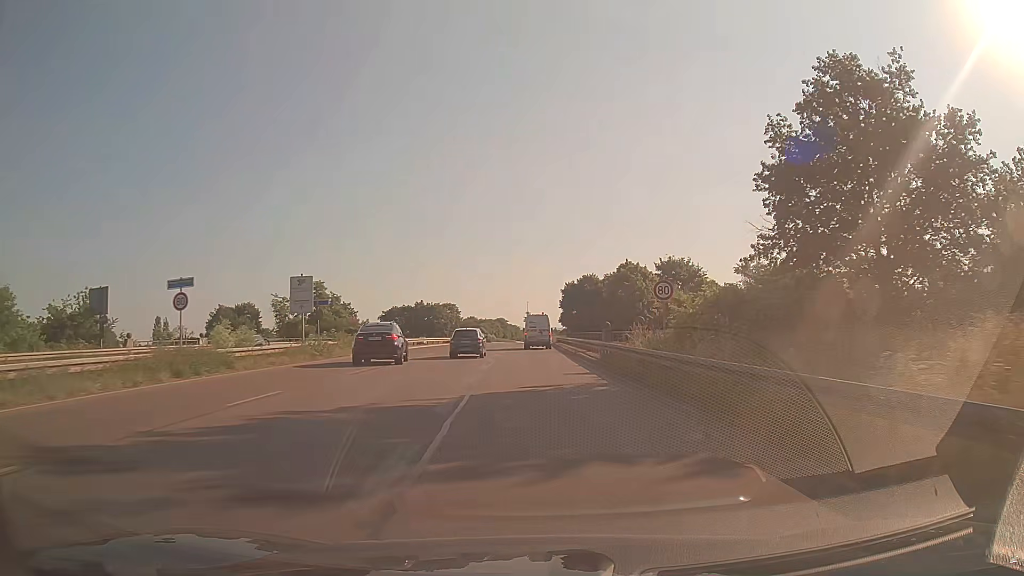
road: trunk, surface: asphalt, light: Day
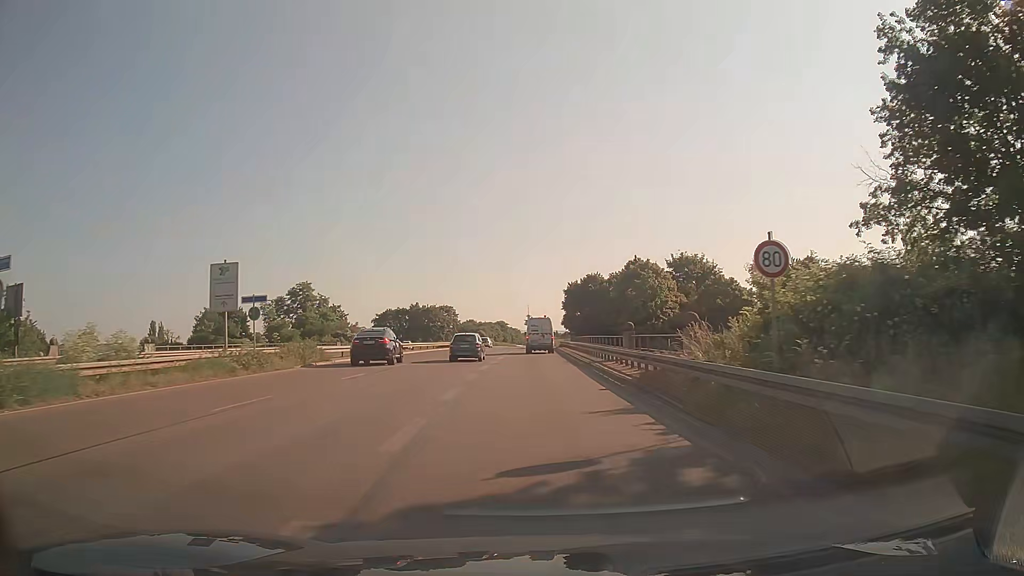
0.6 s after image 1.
(0.0, +9.1) m; 0°
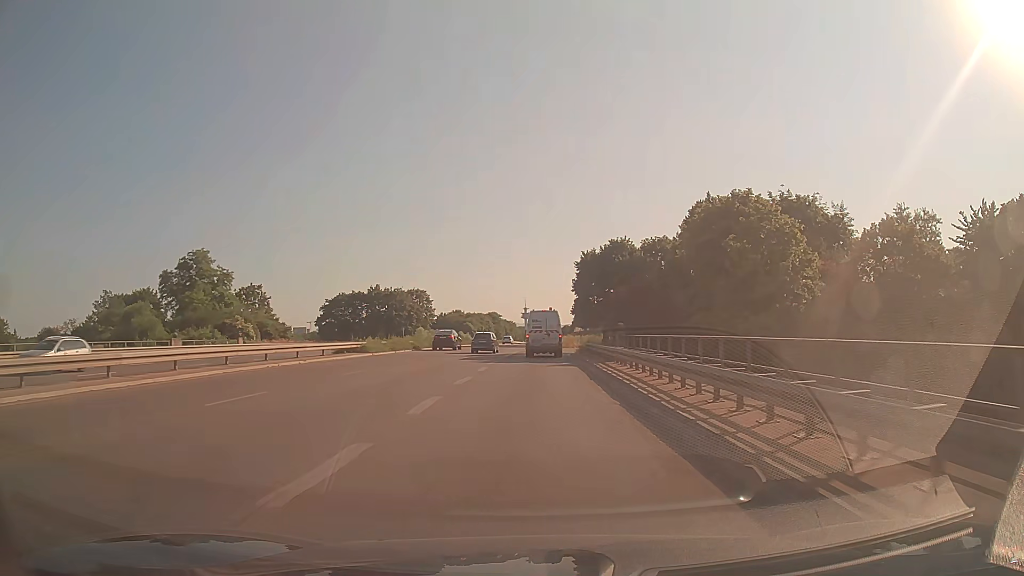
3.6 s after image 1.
(-0.1, +44.4) m; 0°
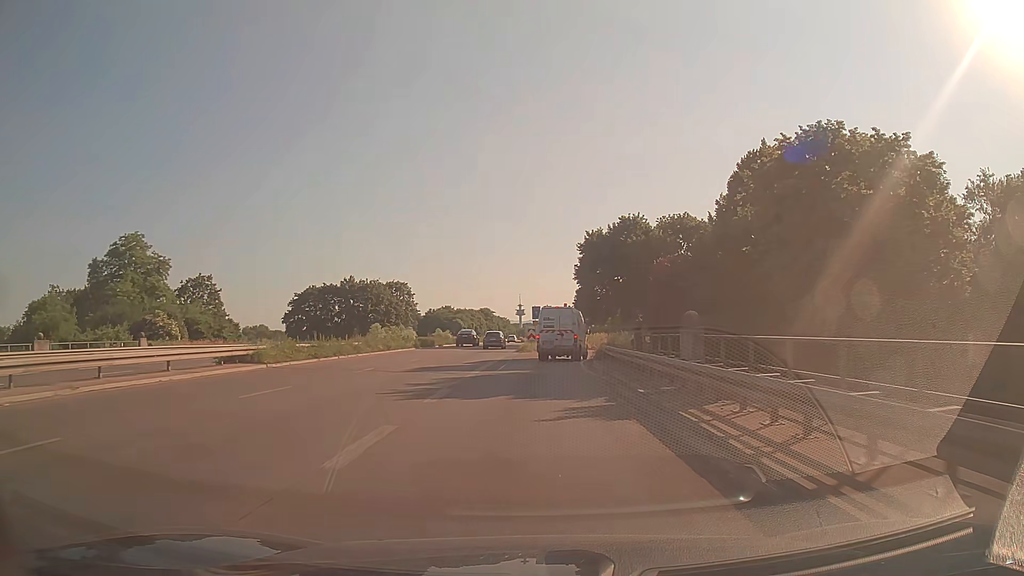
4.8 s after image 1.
(0.0, +16.3) m; 0°
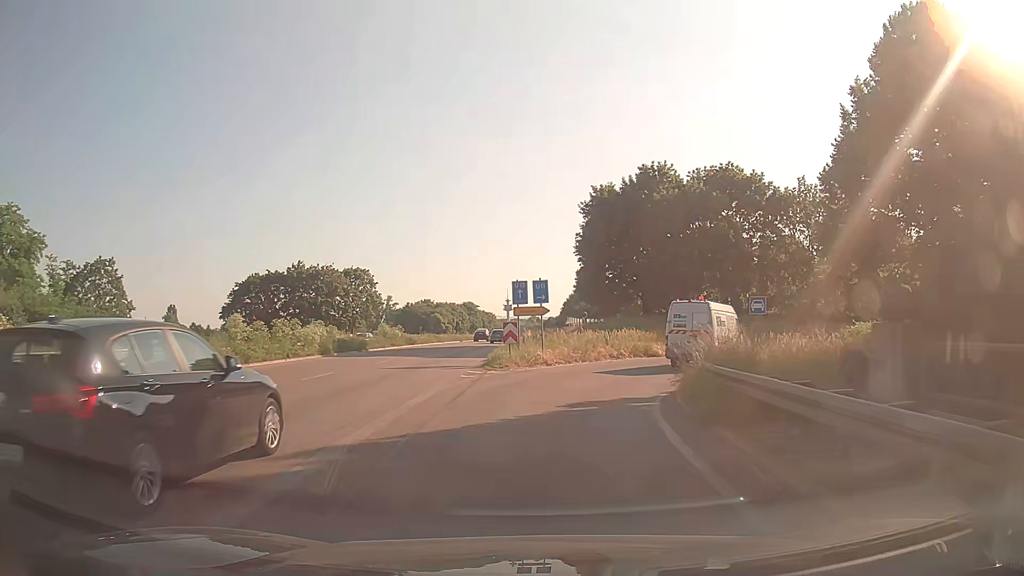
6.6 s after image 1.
(+0.1, +21.9) m; +1°
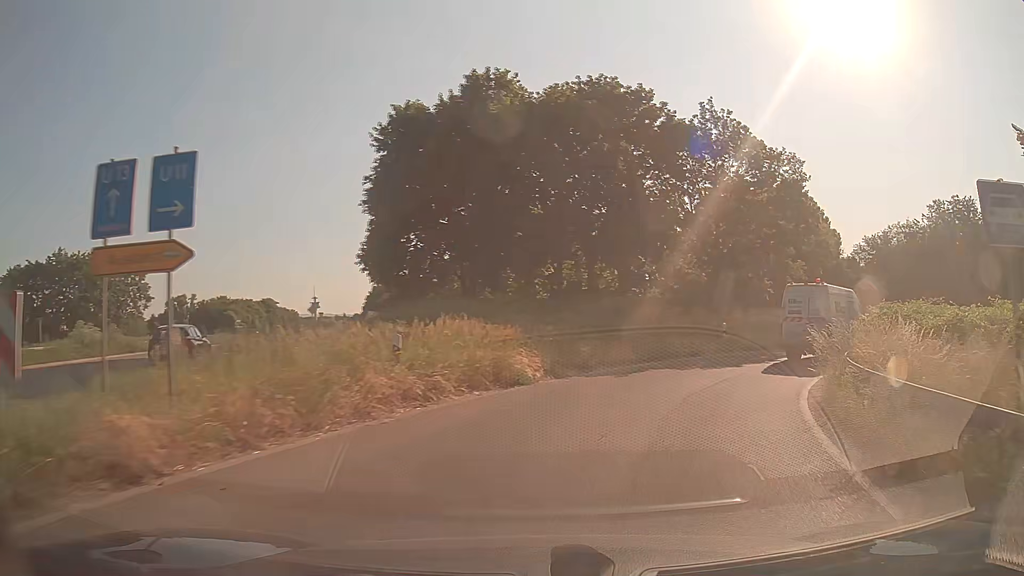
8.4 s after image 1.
(+1.8, +18.8) m; +16°
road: trunk_link
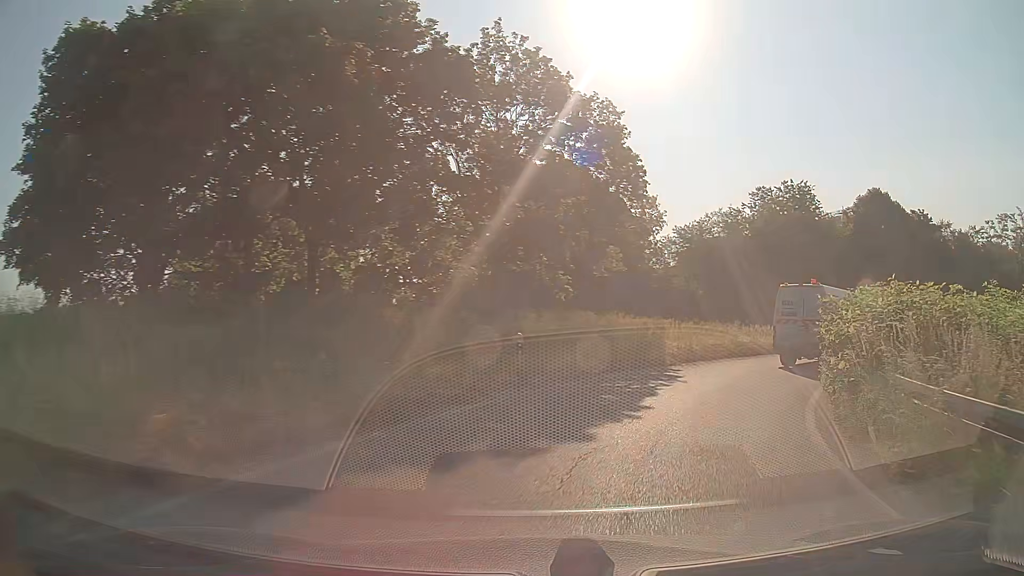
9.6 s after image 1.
(+2.0, +11.6) m; +20°
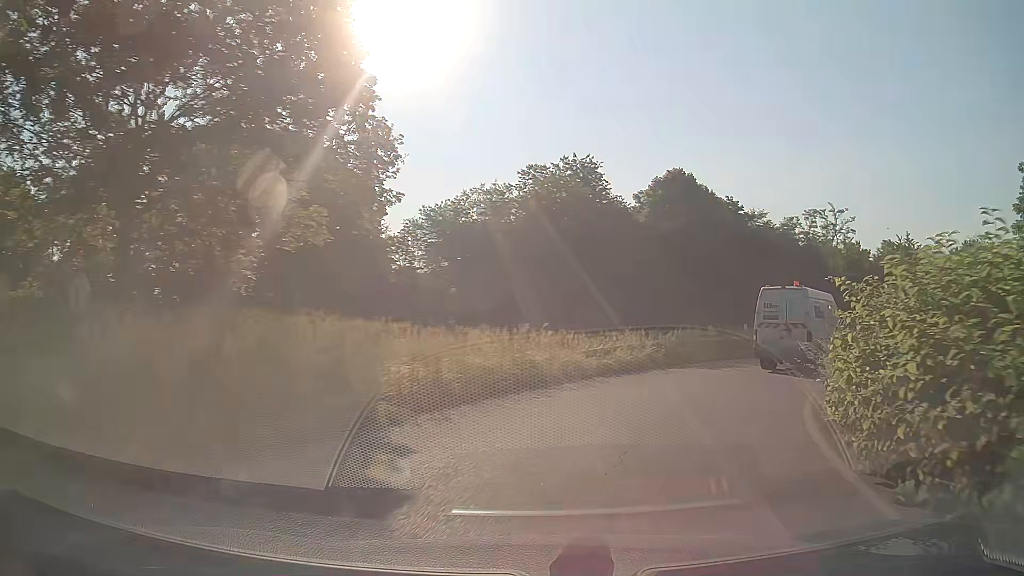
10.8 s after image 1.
(+2.1, +11.3) m; +21°
